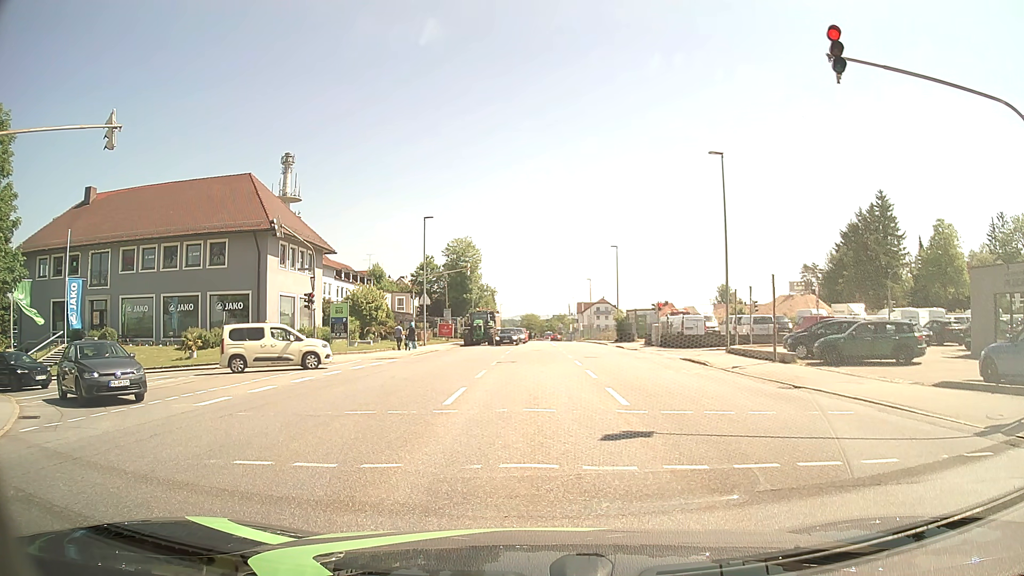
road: tertiary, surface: asphalt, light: Day
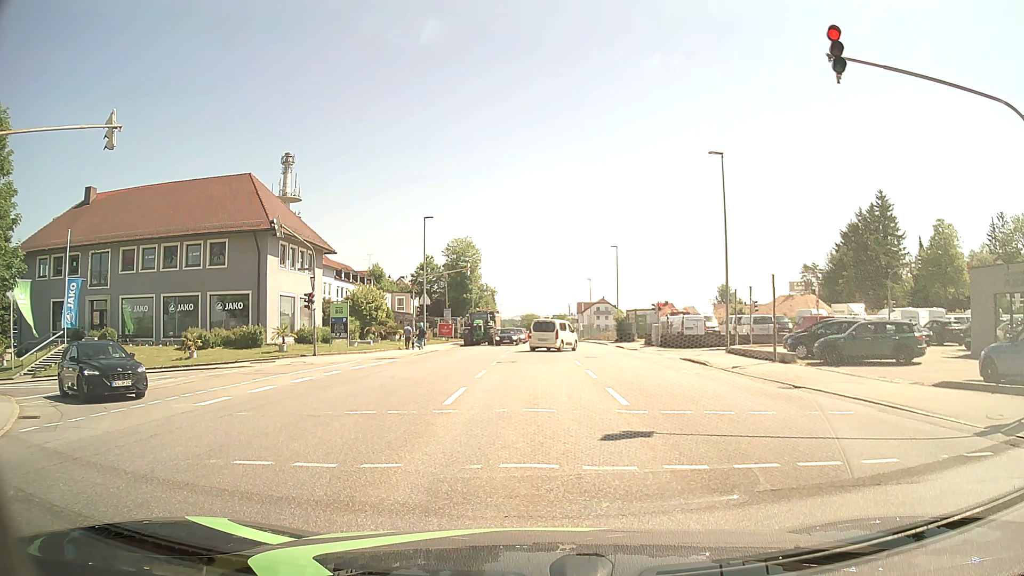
(0.0, 0.0) m; 0°
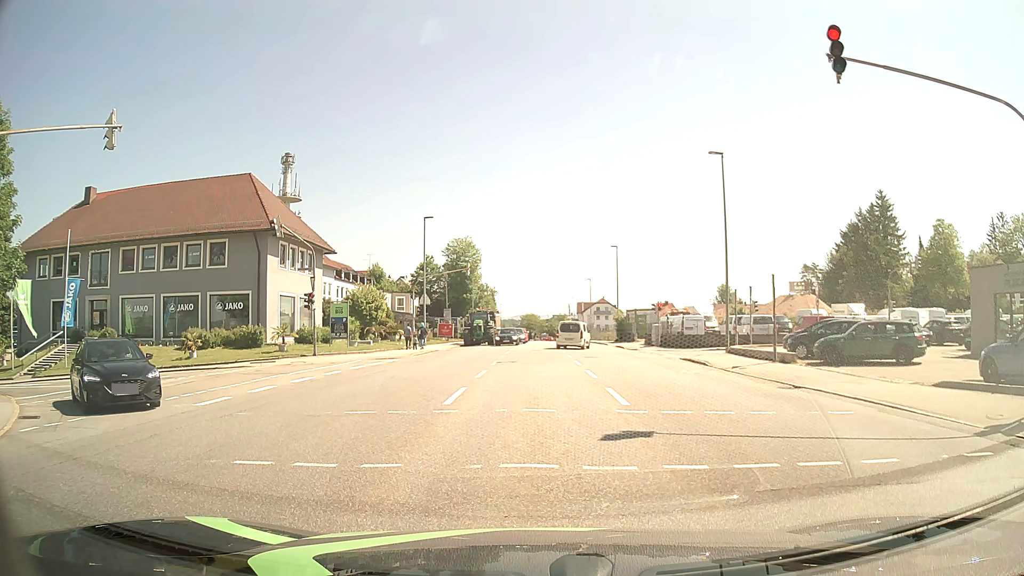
(0.0, 0.0) m; 0°
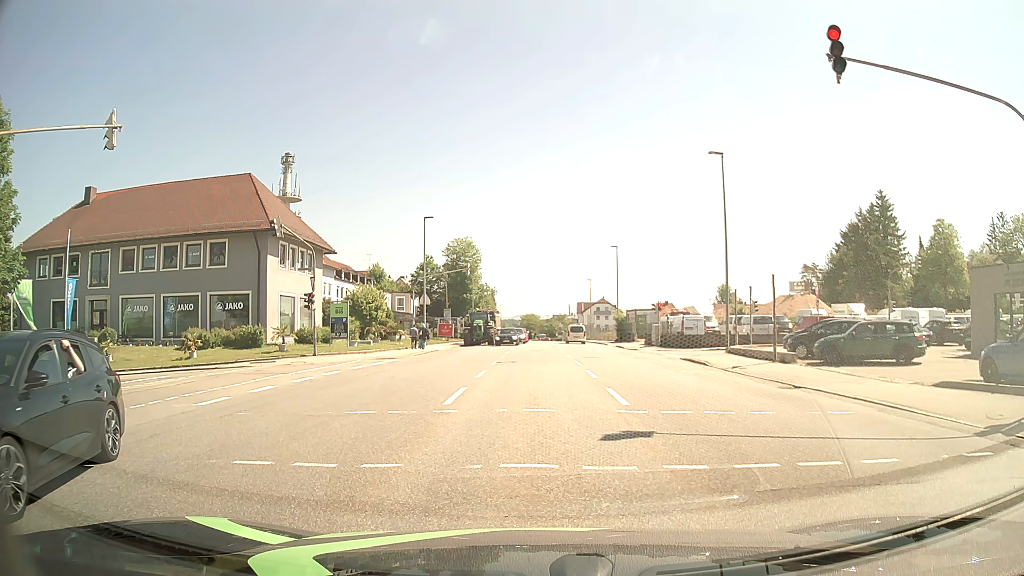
(0.0, 0.0) m; 0°
